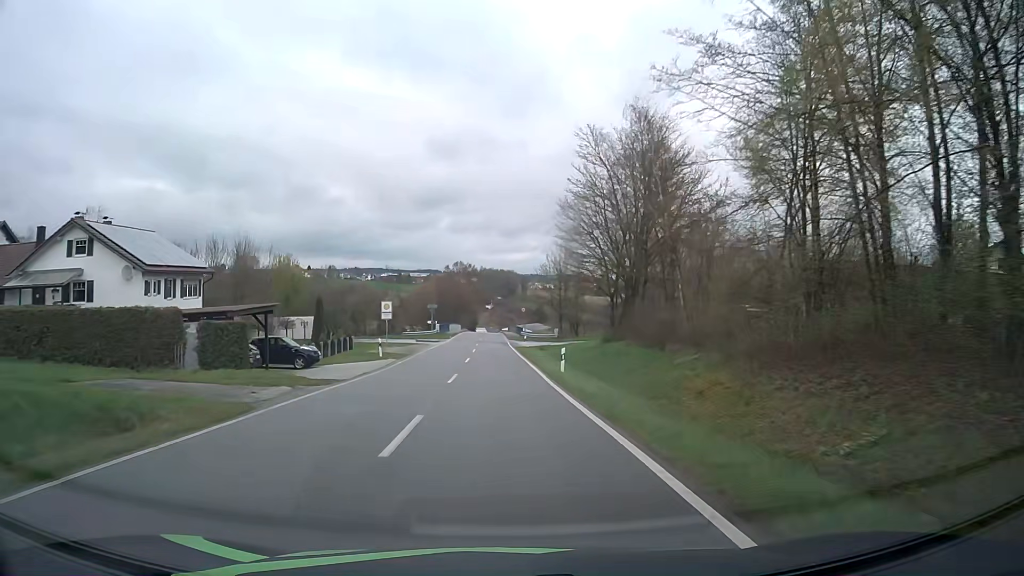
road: tertiary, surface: asphalt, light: Day
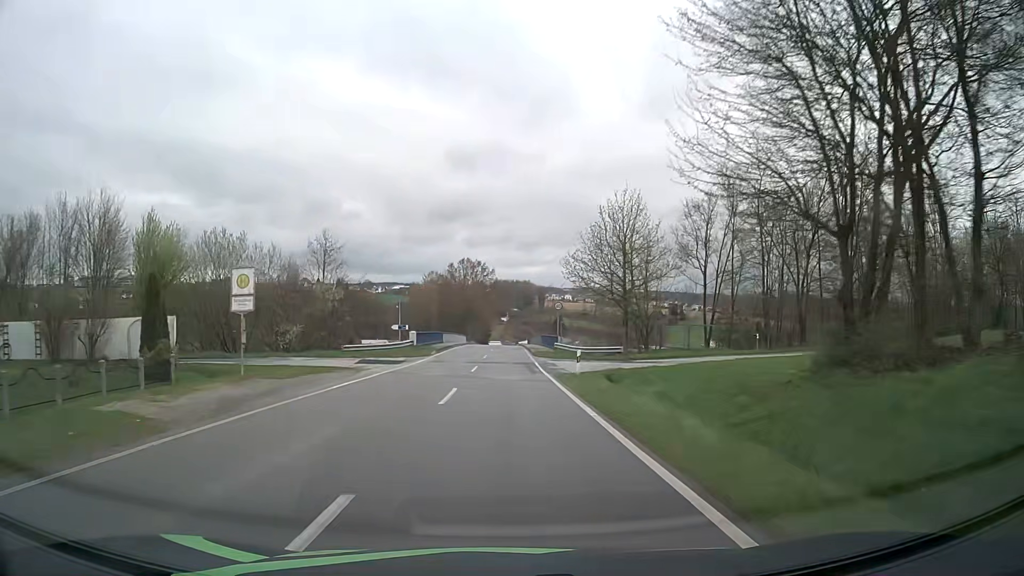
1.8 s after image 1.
(-0.4, +30.5) m; -1°
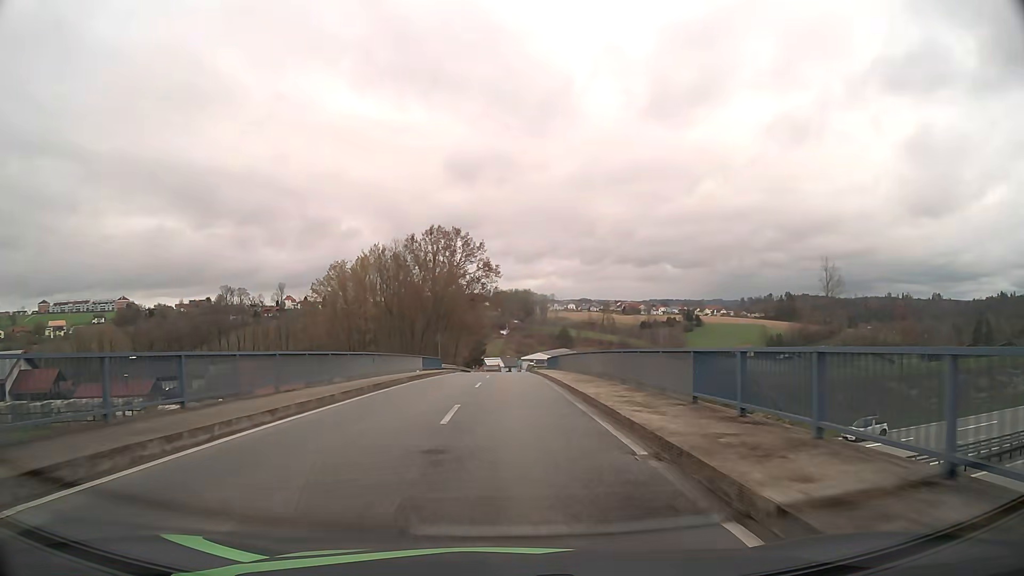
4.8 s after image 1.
(-0.2, +50.8) m; 0°
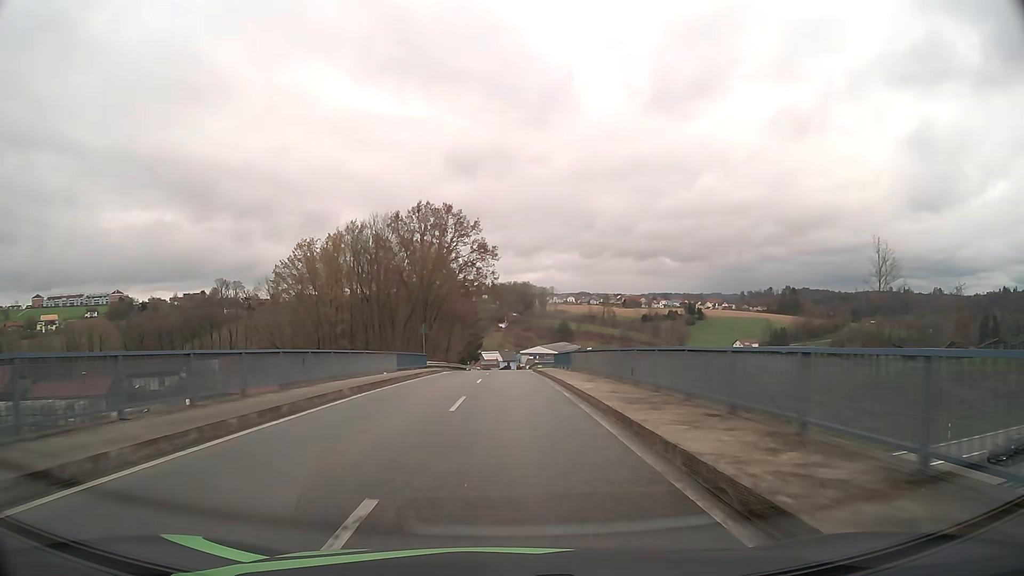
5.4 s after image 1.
(0.0, +10.0) m; 0°
